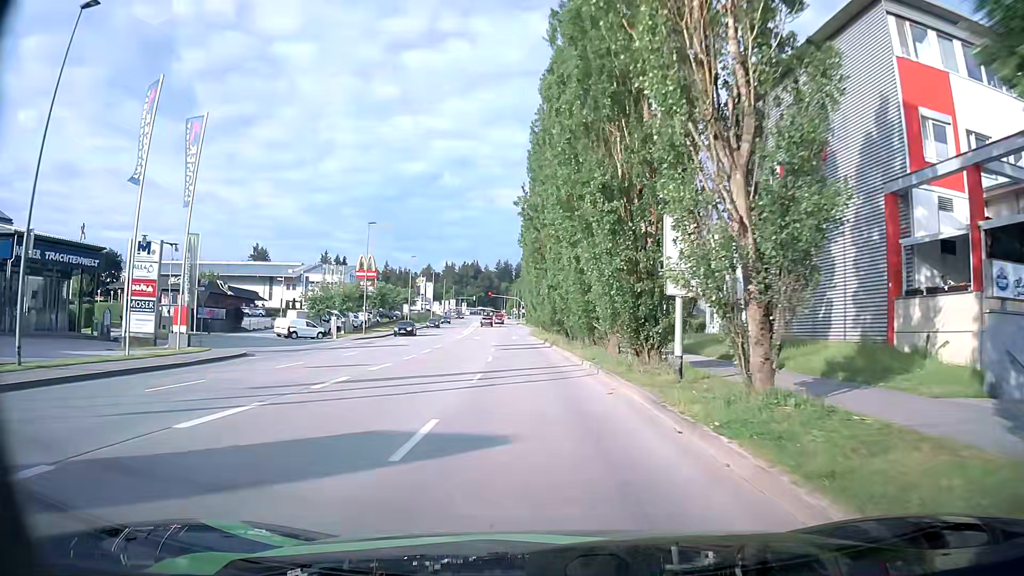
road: tertiary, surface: asphalt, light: Day
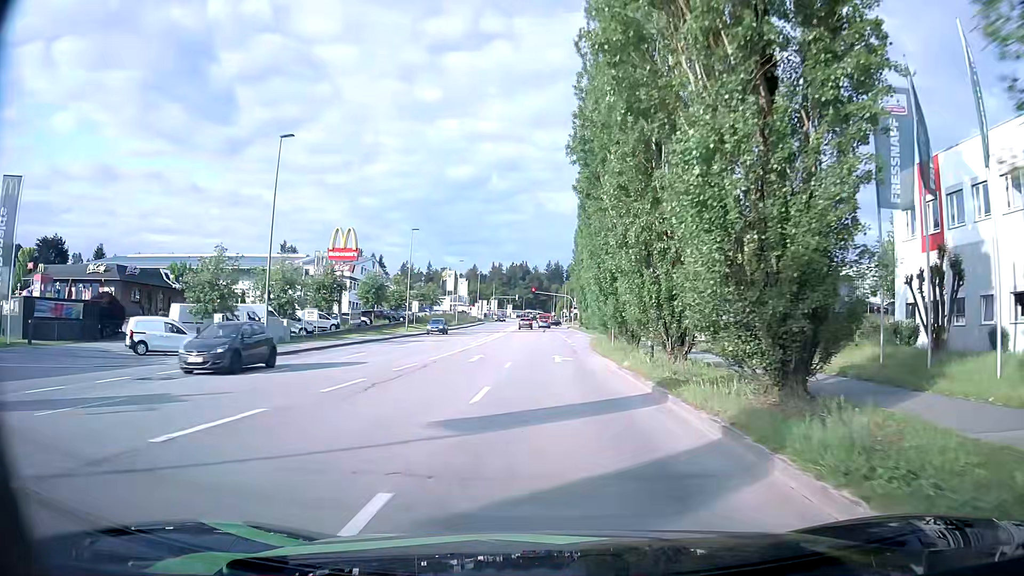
(-1.2, +31.3) m; -5°
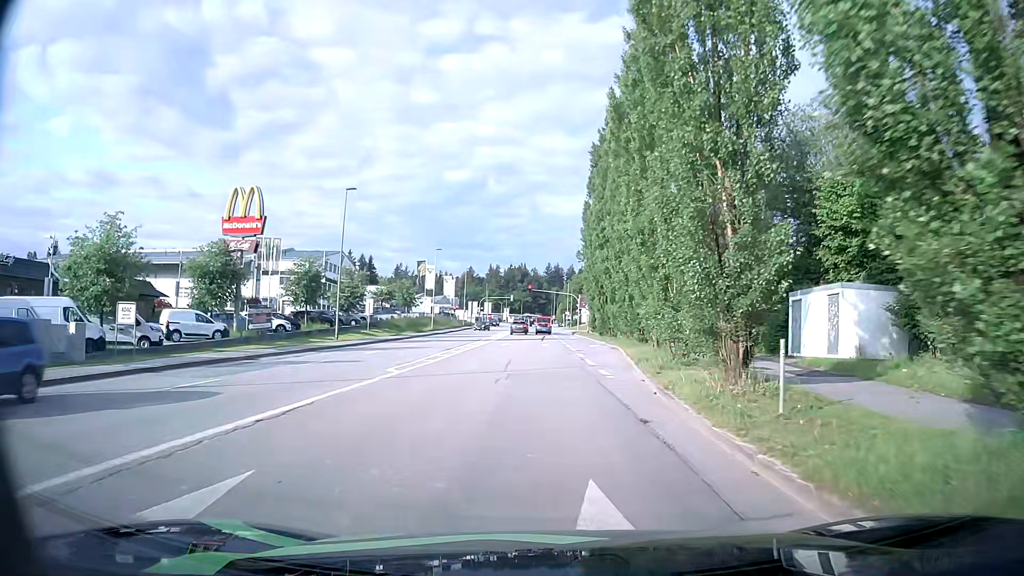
(+0.1, +22.4) m; +1°
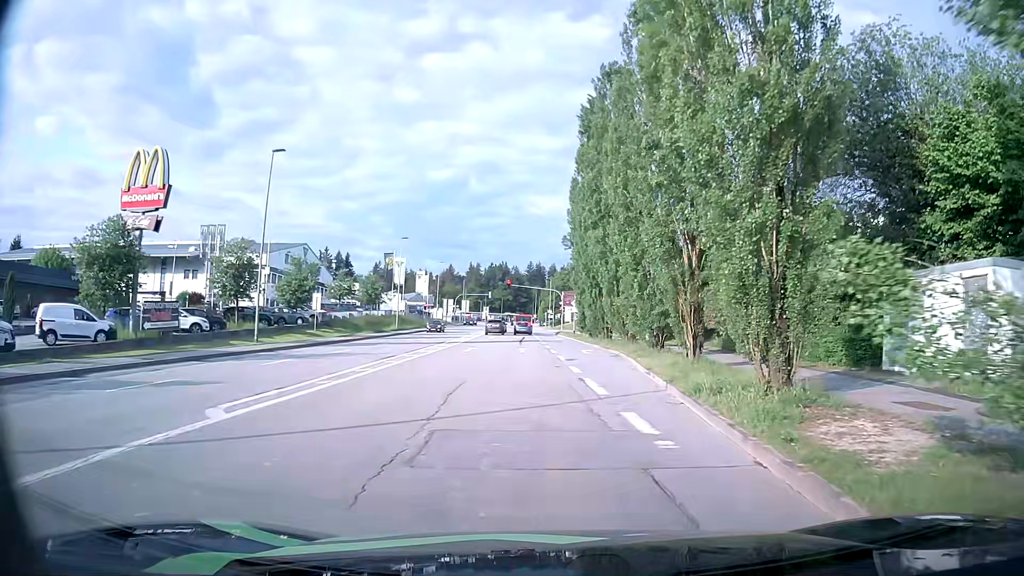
(0.0, +10.3) m; +1°
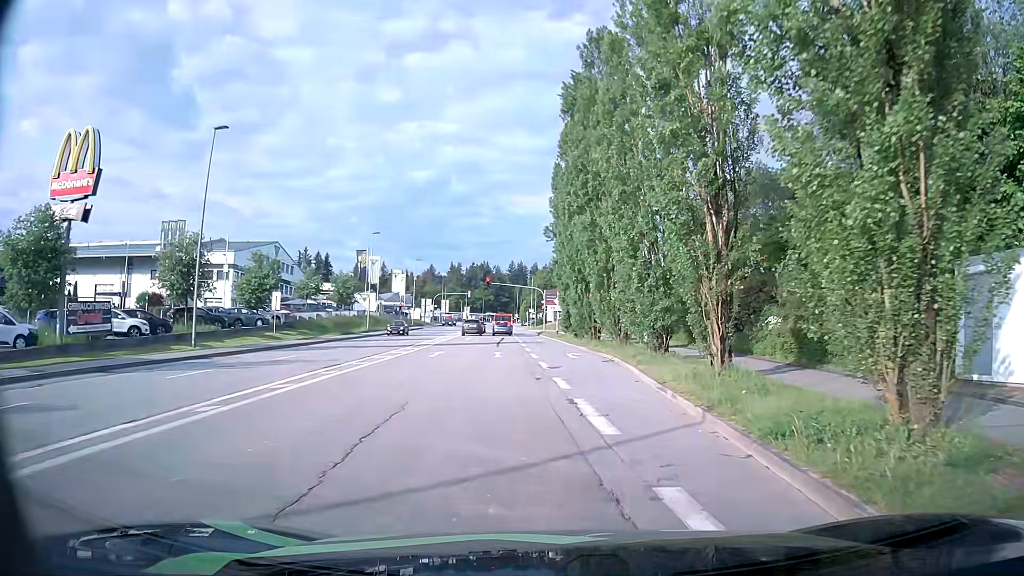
(+0.1, +4.9) m; +2°
